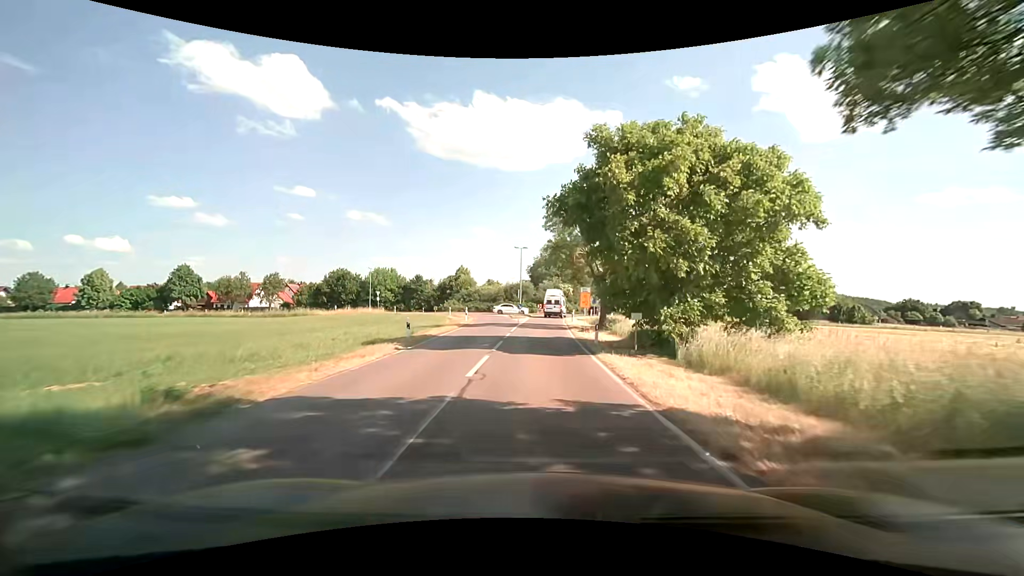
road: tertiary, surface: asphalt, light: Day
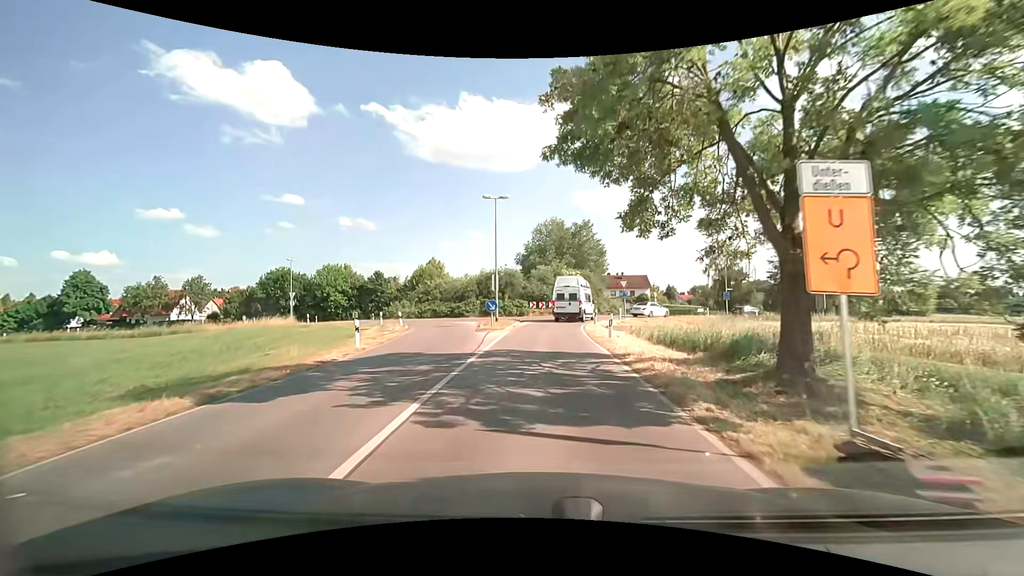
(+0.2, +25.7) m; +1°
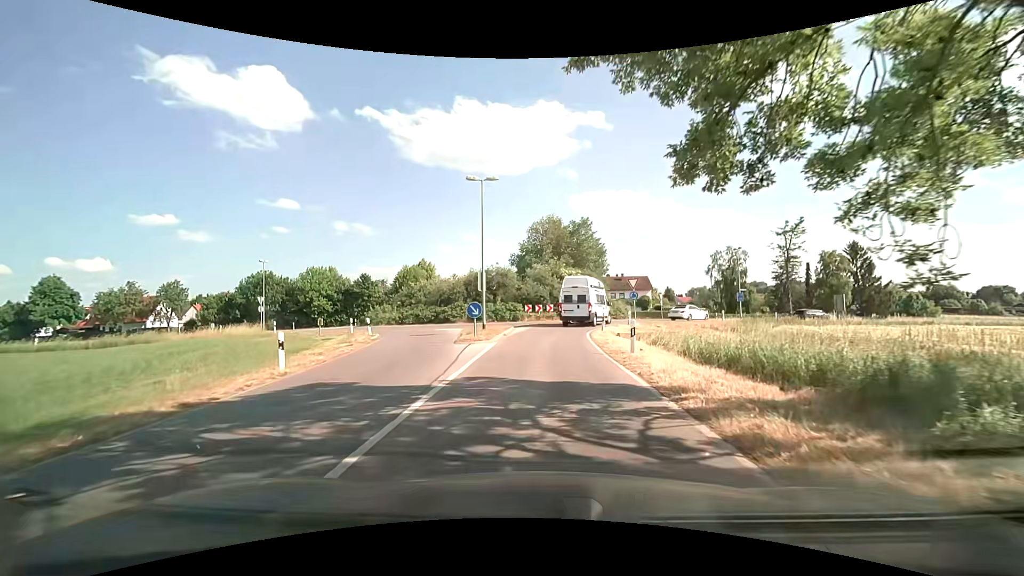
(0.0, +5.2) m; 0°
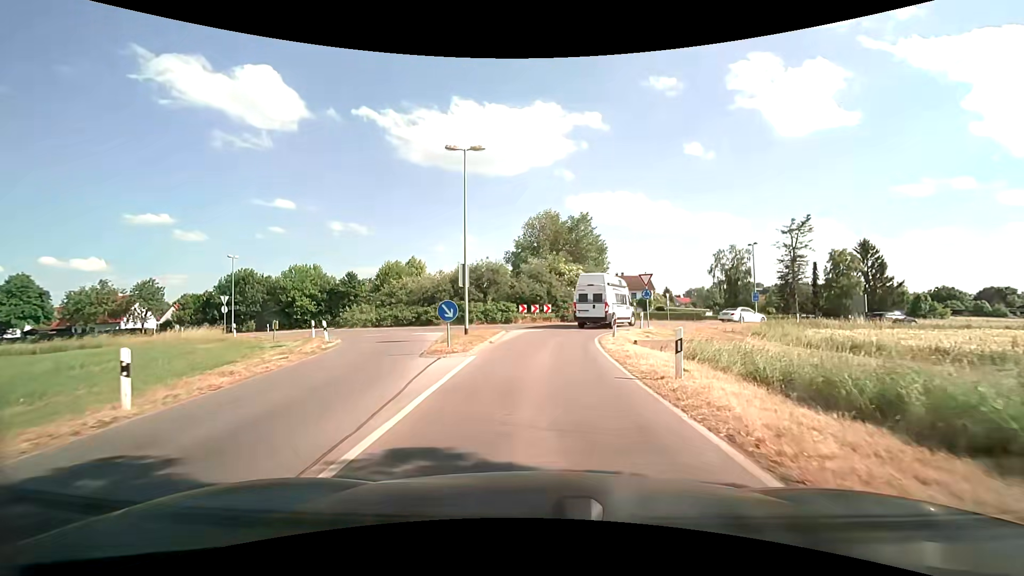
(0.0, +4.9) m; +1°
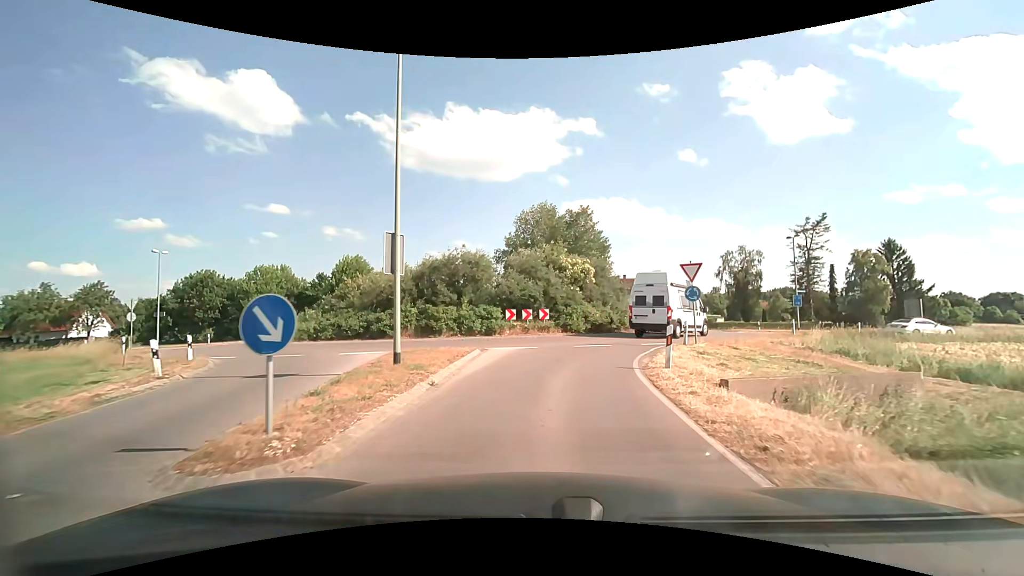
(0.0, +9.1) m; +1°
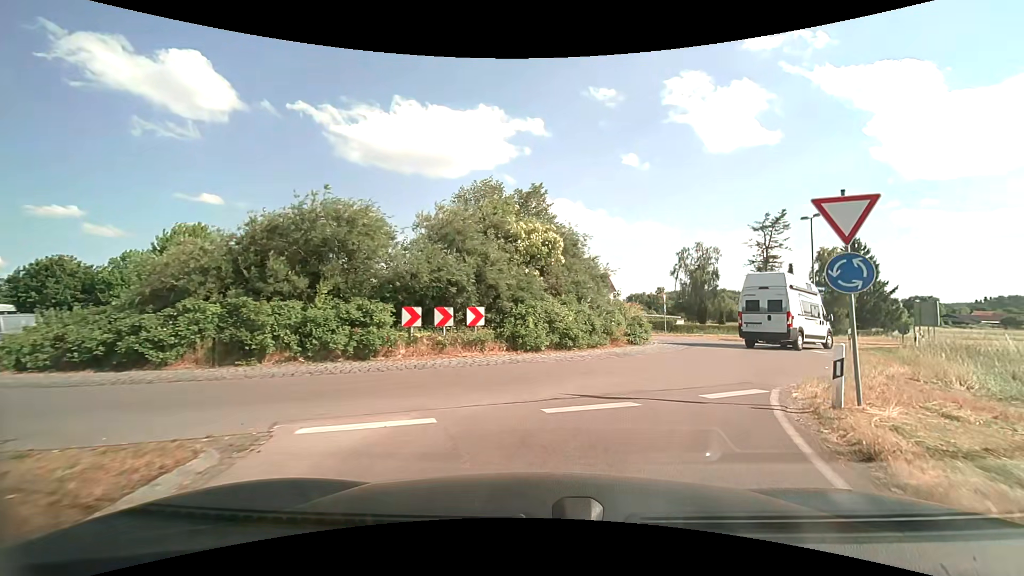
(+0.2, +11.9) m; +5°
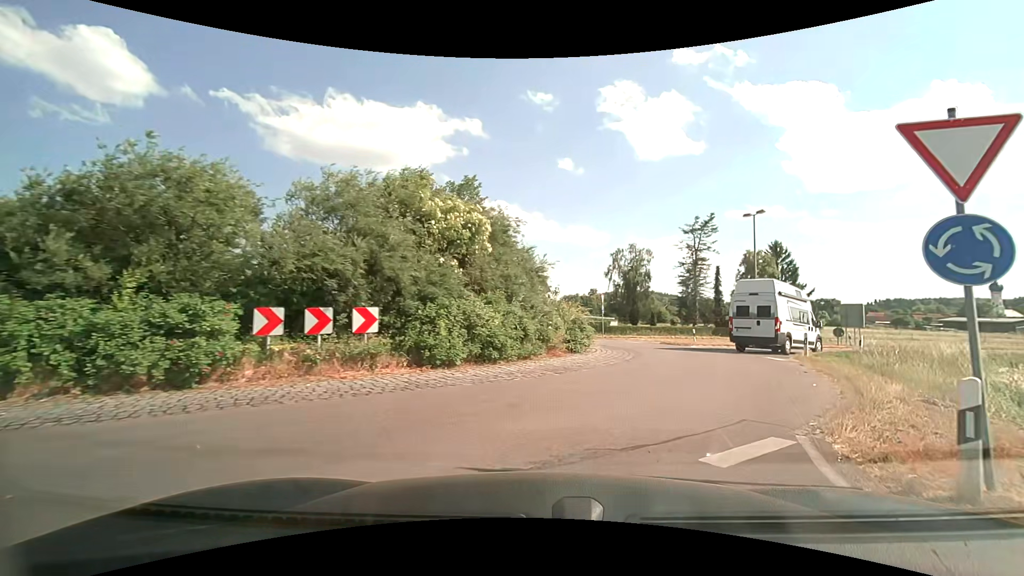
(+0.3, +3.6) m; +7°
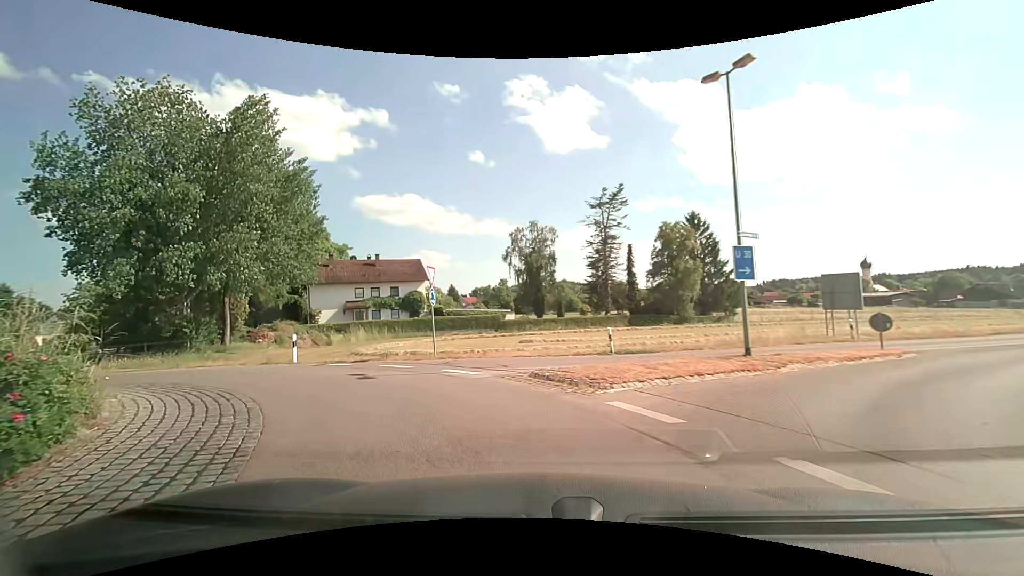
(+5.5, +17.9) m; +11°
(-2, +10) (-9, +16) (-19, +18) (-28, +14) (-34, +6) (-40, -2) (-49, -7) (-58, -11) (-67, -14) (-77, -18) m
